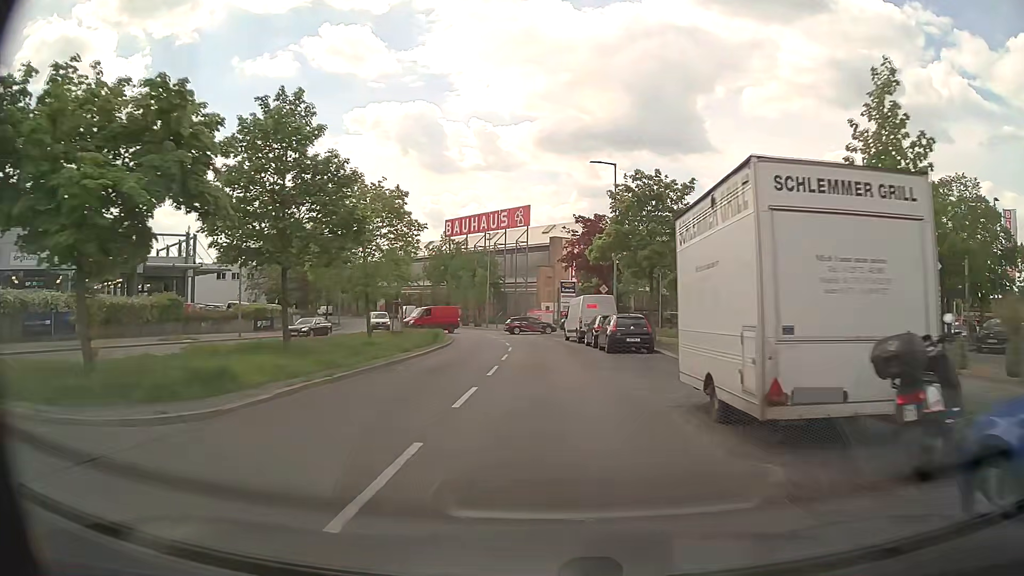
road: tertiary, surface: asphalt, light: Day
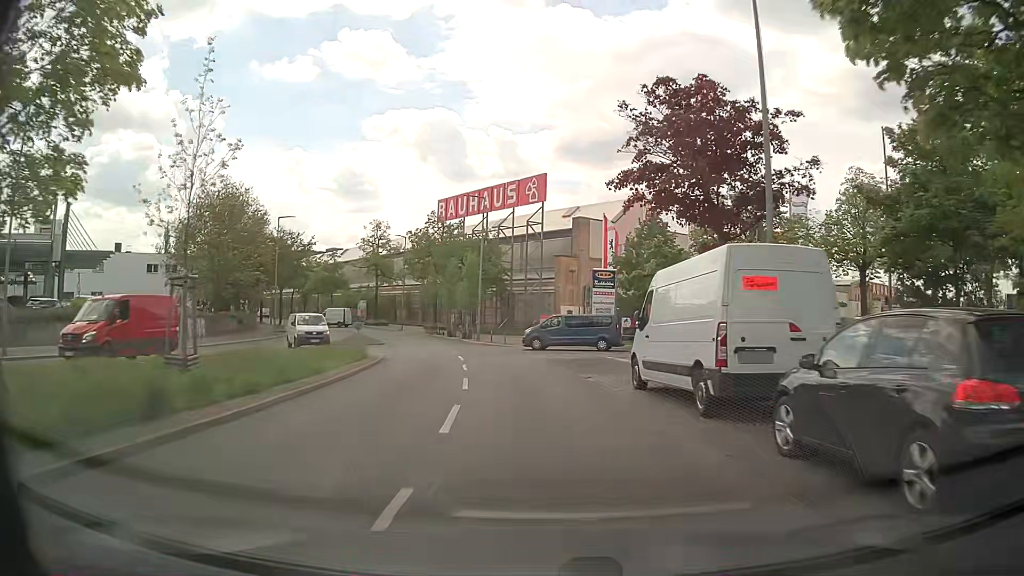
(-0.2, +25.8) m; -2°
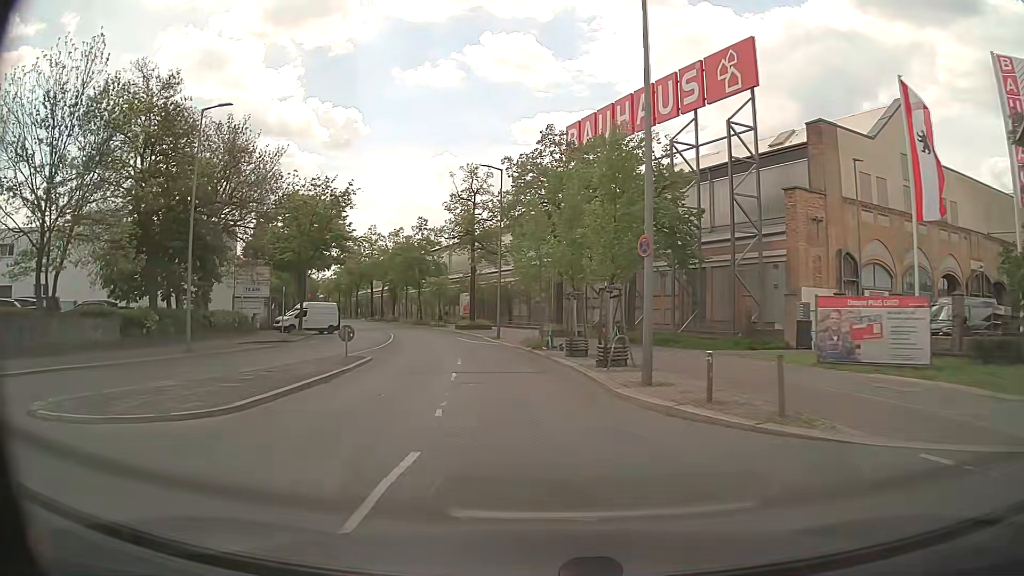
(-3.1, +35.2) m; -13°
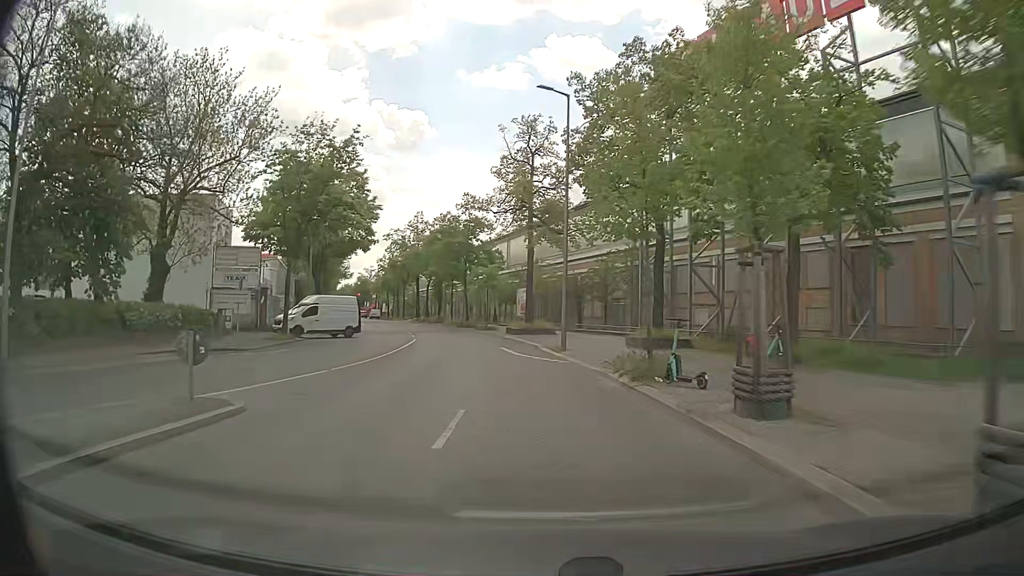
(-0.7, +14.9) m; -6°
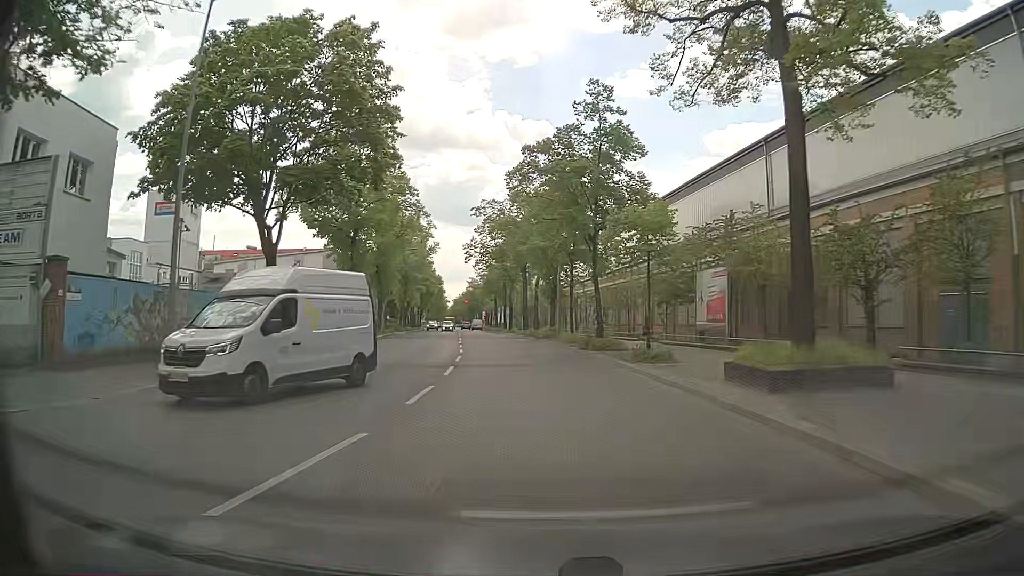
(-2.9, +29.8) m; -11°
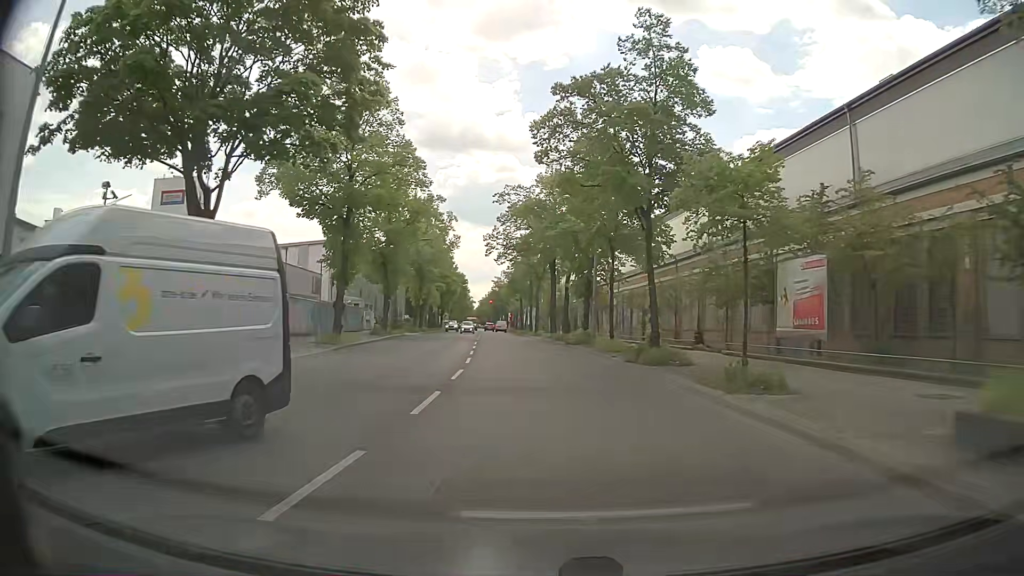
(-0.1, +7.5) m; -2°
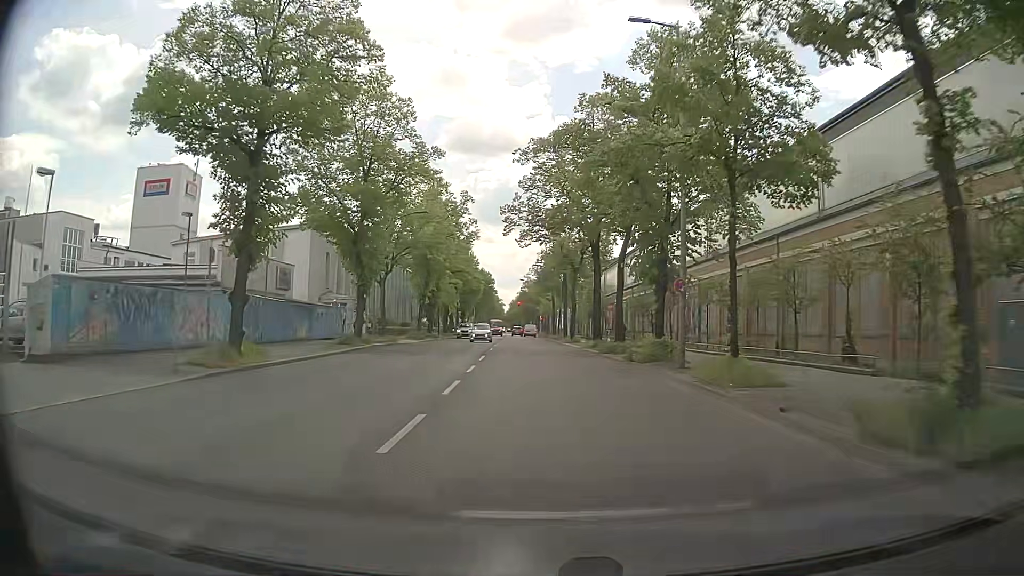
(-0.4, +15.0) m; -2°
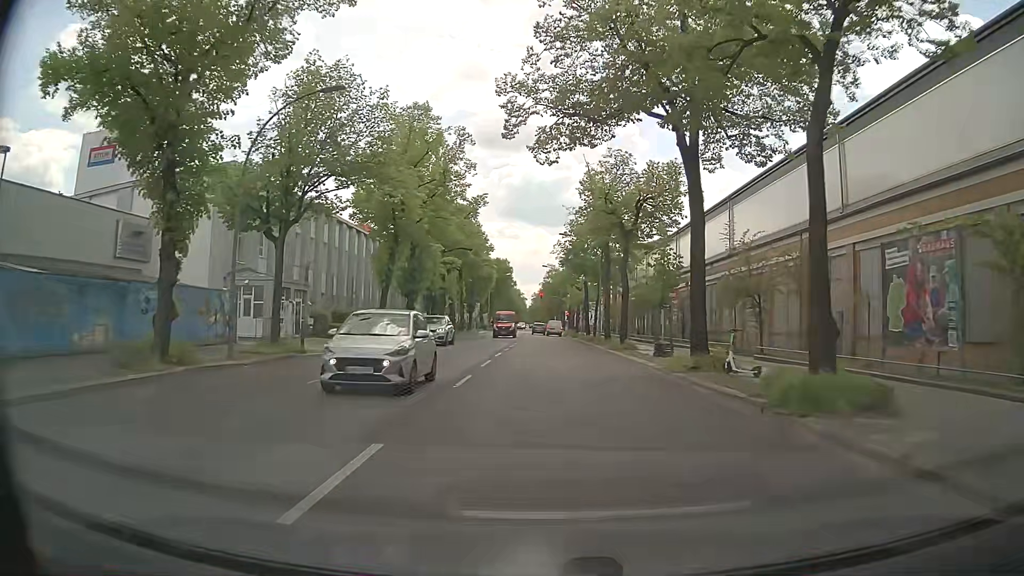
(-0.7, +20.8) m; -3°
(0, +10) (0, +20) (0, +30) (0, +40) (0, +50) (0, +60) (0, +70) (0, +80) (-1, +90) (-1, +100) m
